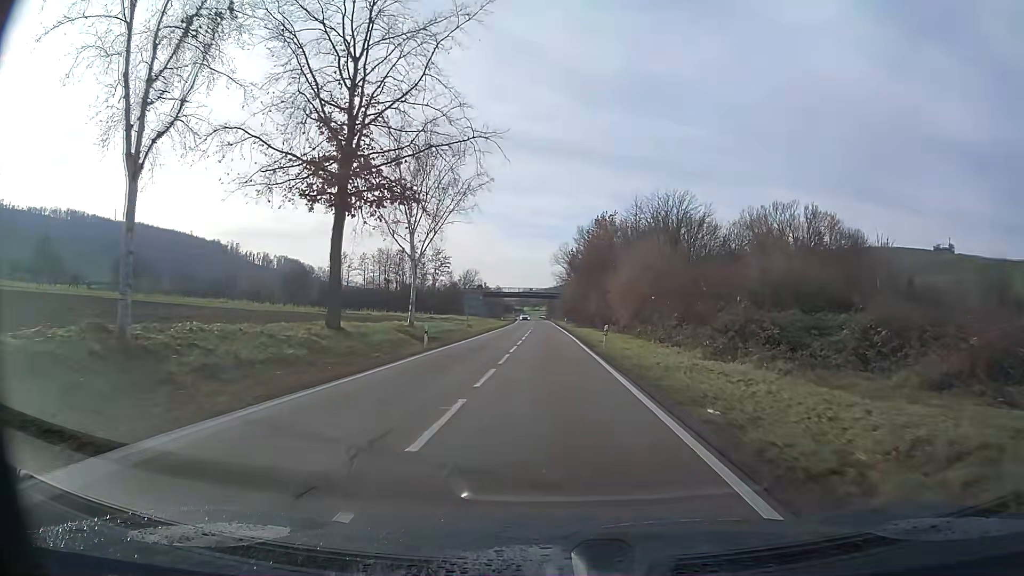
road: primary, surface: asphalt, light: Day
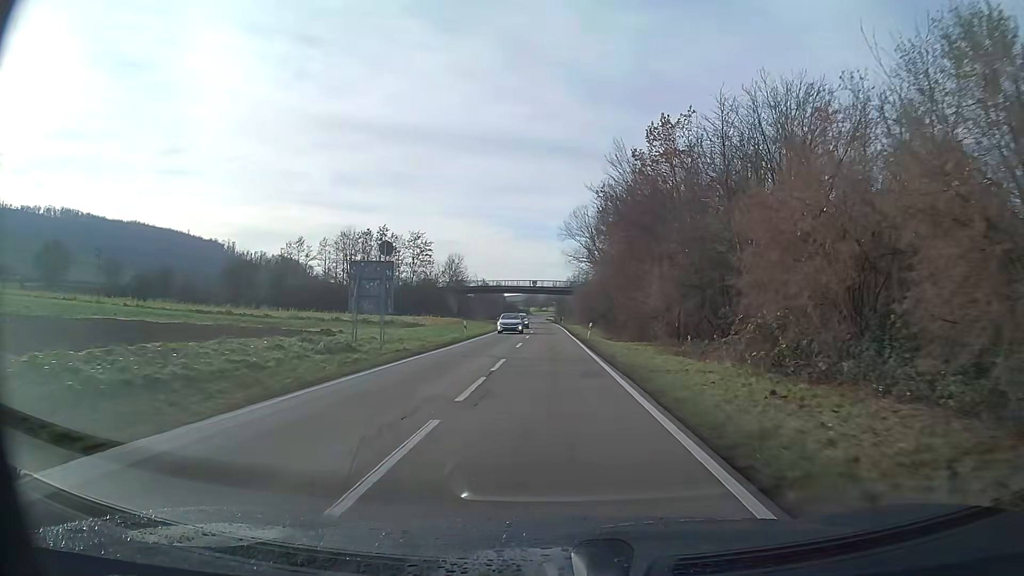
(-0.3, +38.9) m; -1°
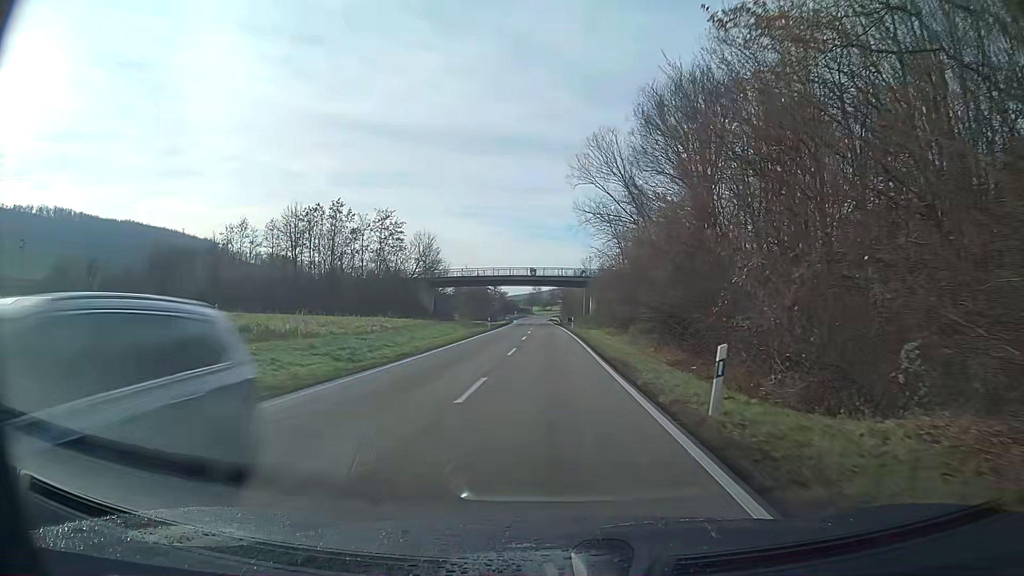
(-0.2, +30.4) m; 0°
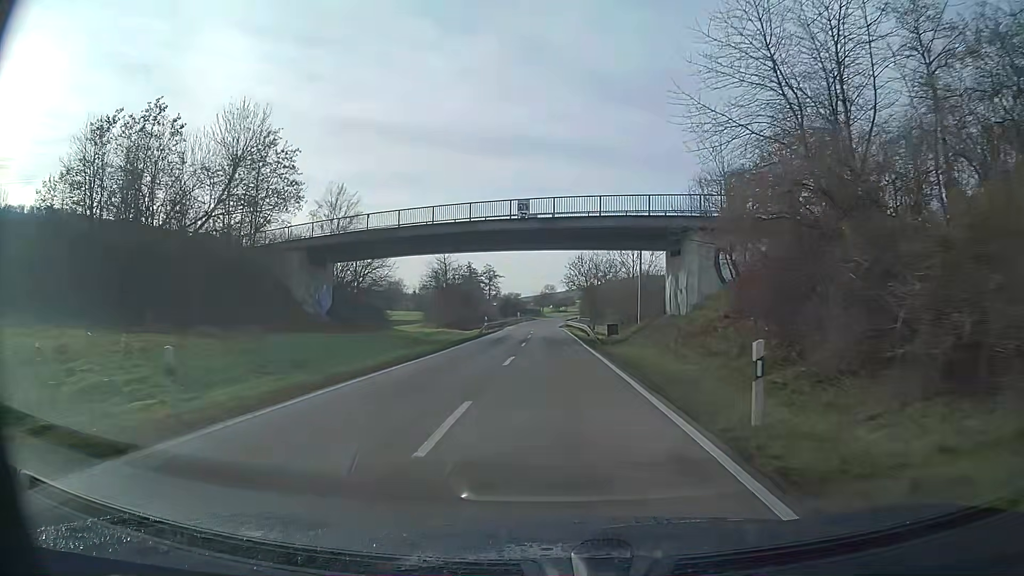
(-0.6, +52.5) m; -1°
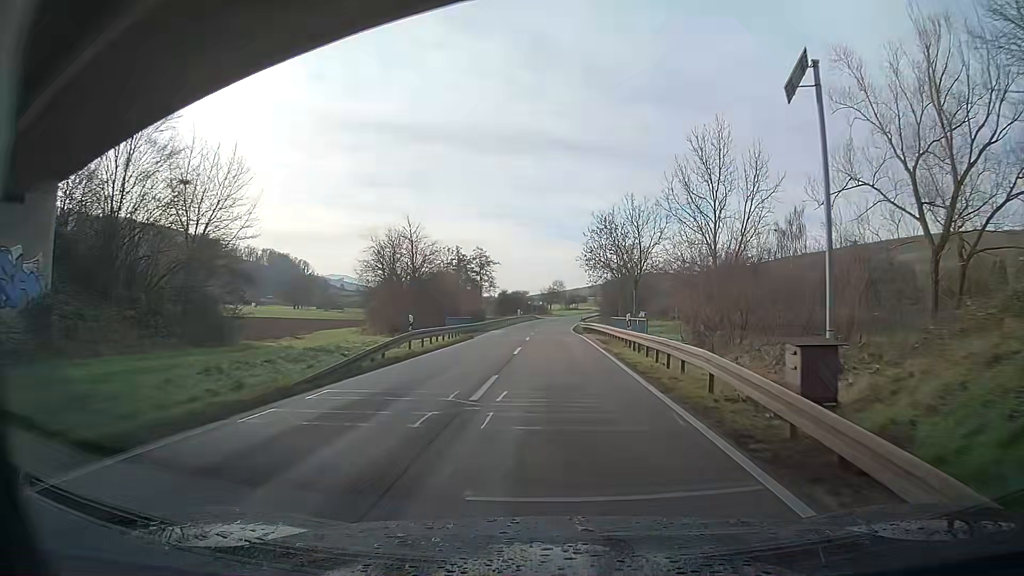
(-0.1, +32.2) m; -1°
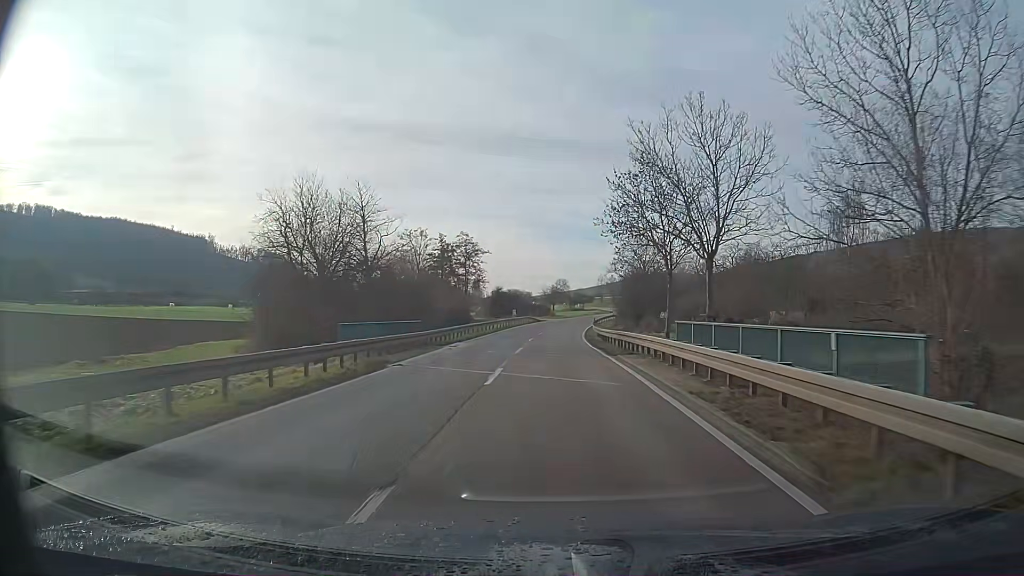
(0.0, +21.5) m; 0°
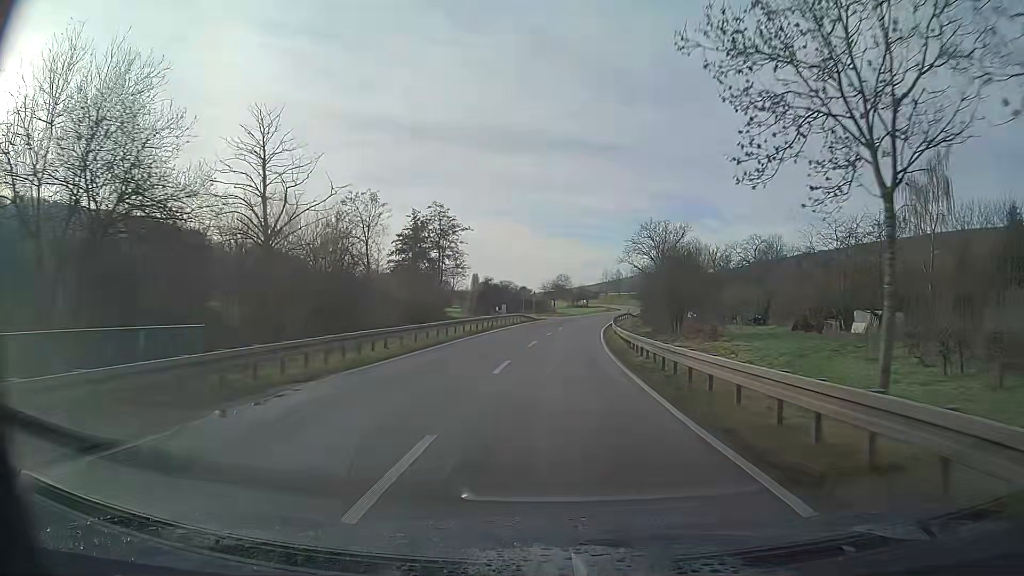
(0.0, +21.4) m; 0°
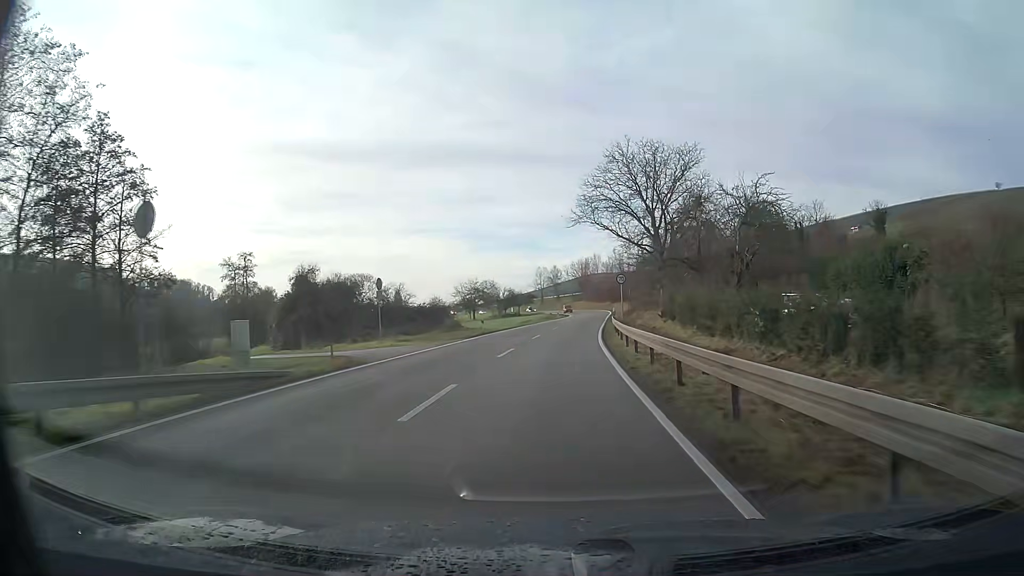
(+2.5, +52.7) m; +6°
(0, +10) (0, +20) (+1, +30) (+1, +40) (+2, +50) (+3, +60) (+4, +70) (+4, +80) (+5, +90) (+5, +100) m
